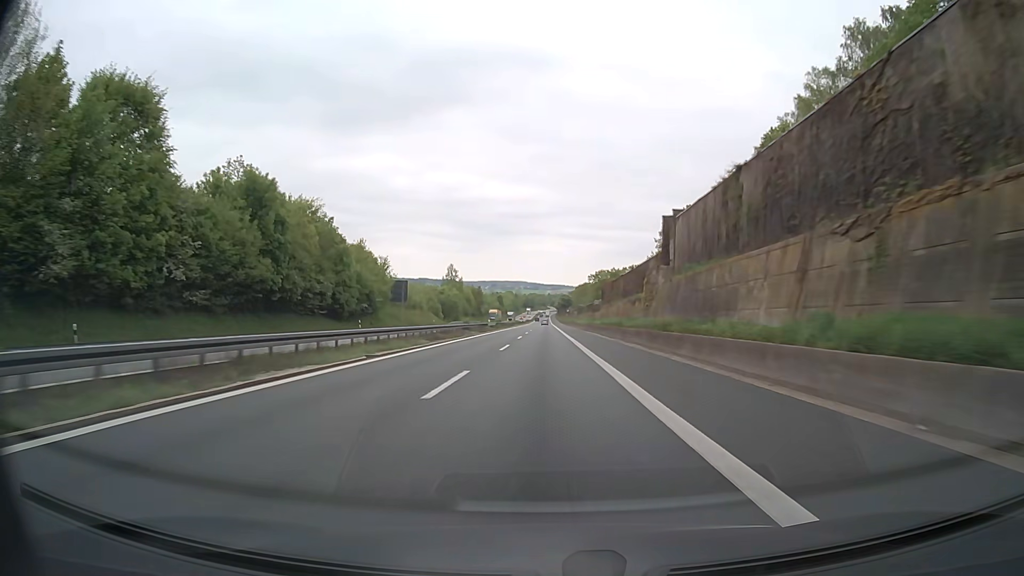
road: motorway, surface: asphalt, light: Day
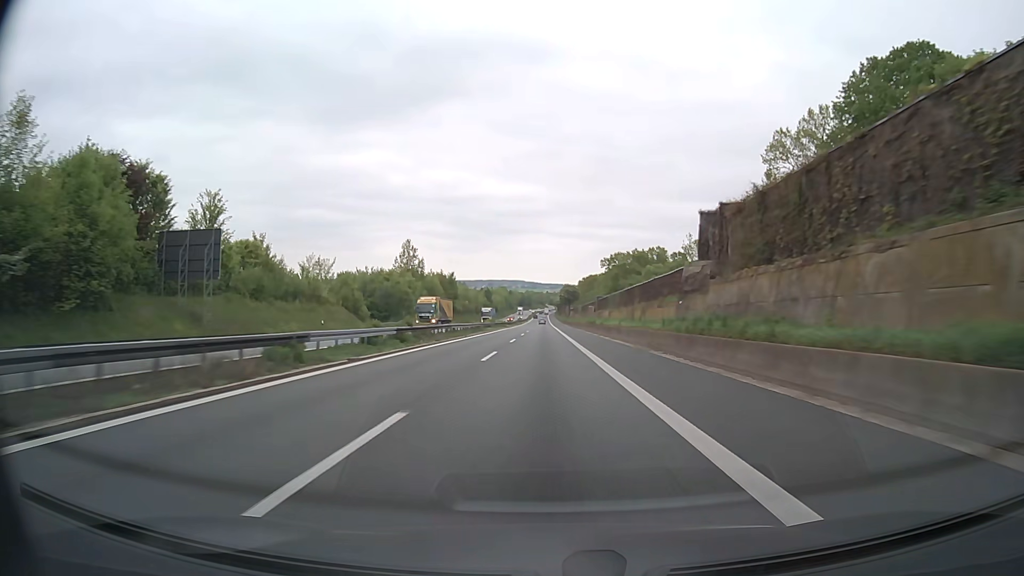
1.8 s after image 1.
(-0.2, +61.9) m; 0°
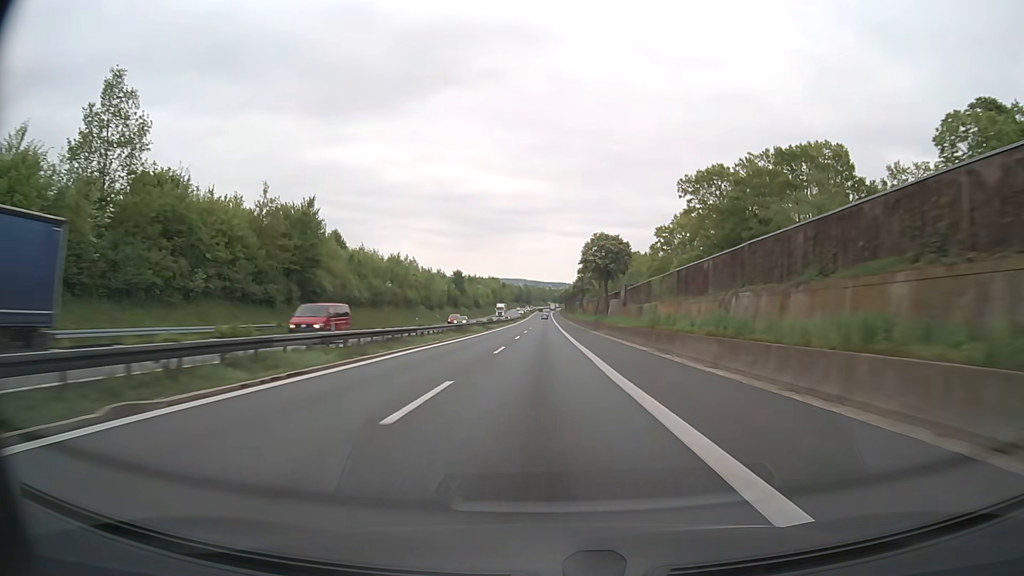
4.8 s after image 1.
(-0.5, +103.1) m; 0°
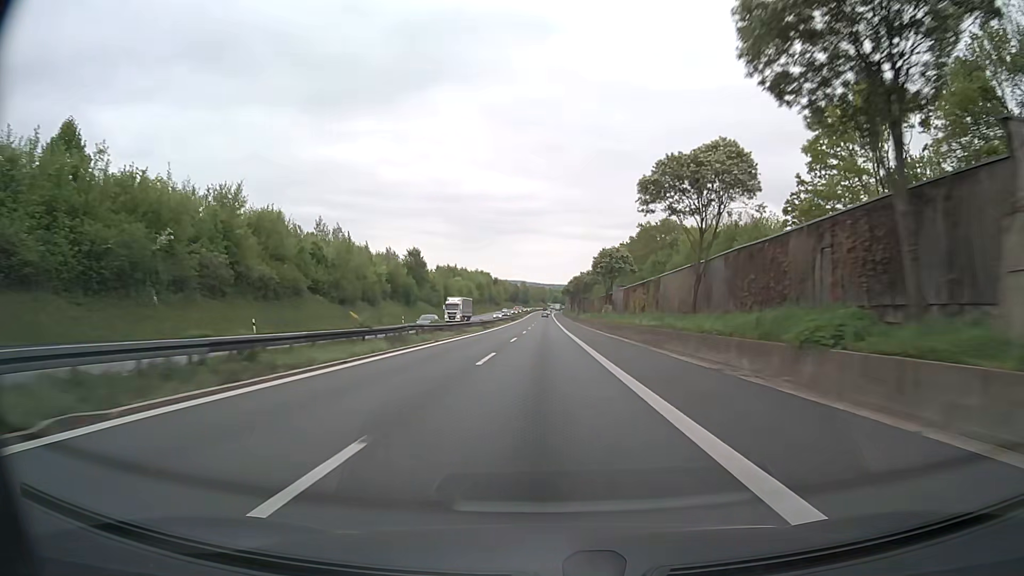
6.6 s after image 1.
(0.0, +61.8) m; 0°
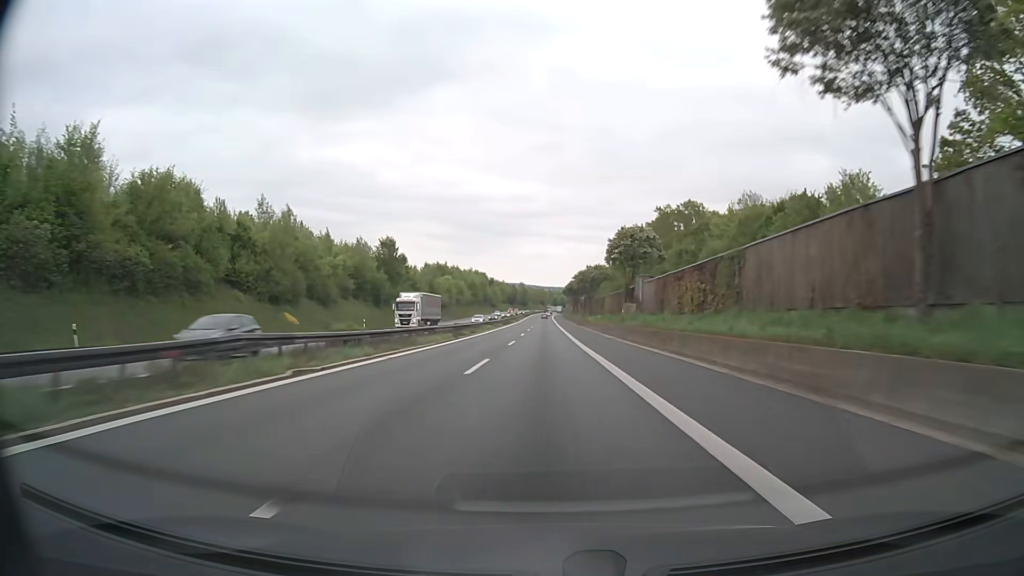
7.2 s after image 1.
(0.0, +20.6) m; 0°
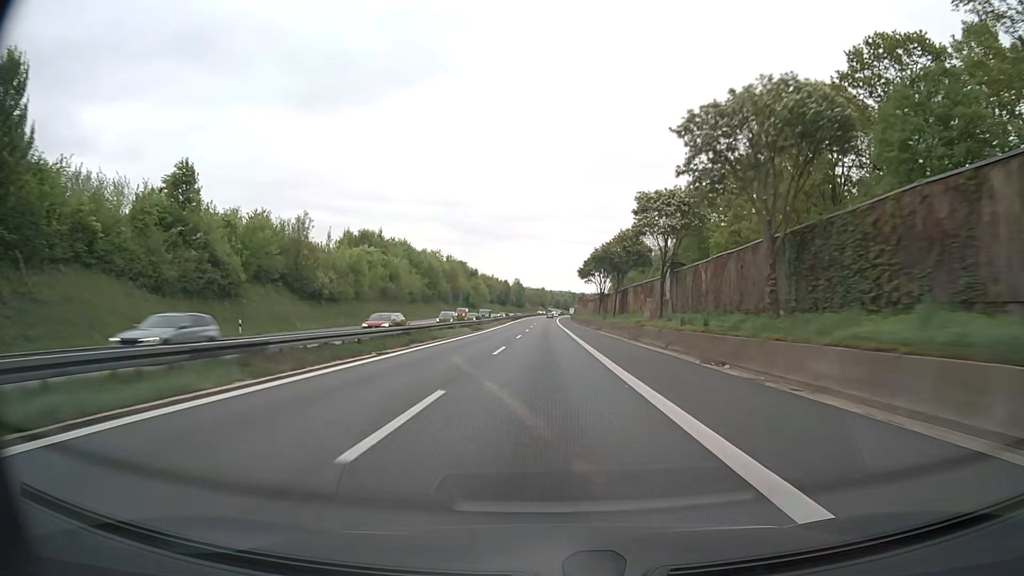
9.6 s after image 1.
(+0.1, +82.4) m; 0°
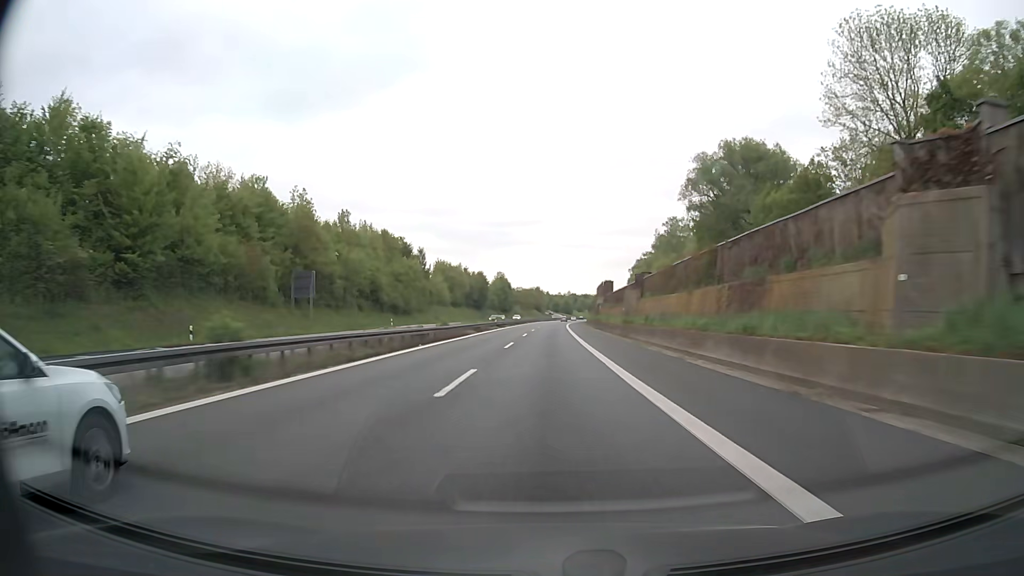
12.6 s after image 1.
(+0.2, +102.9) m; 0°
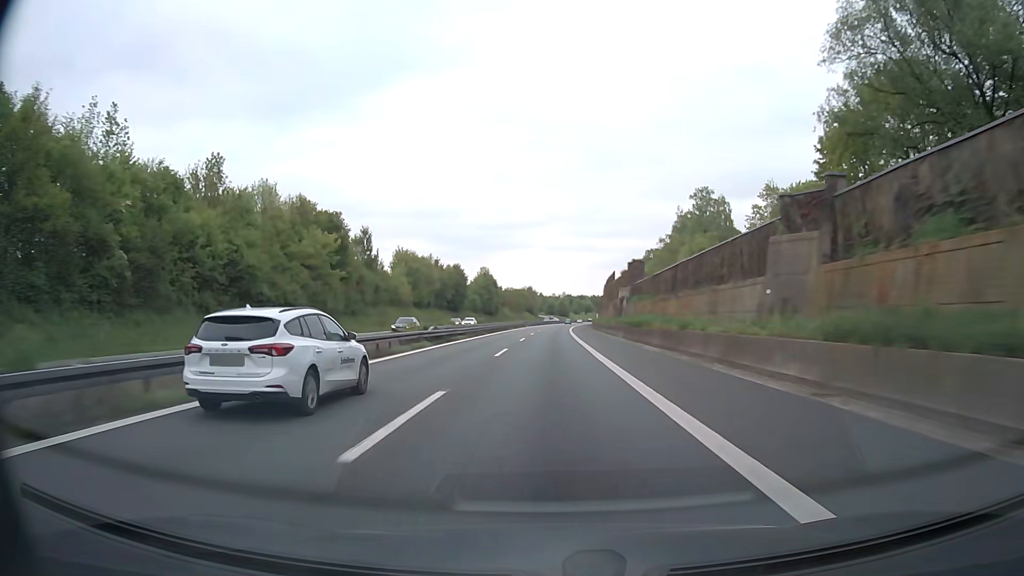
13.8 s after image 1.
(+0.1, +41.1) m; 0°
(0, +10) (0, +20) (0, +30) (0, +40) (0, +50) (+1, +60) (+1, +70) (+1, +80) (+1, +90) (+2, +100) m
